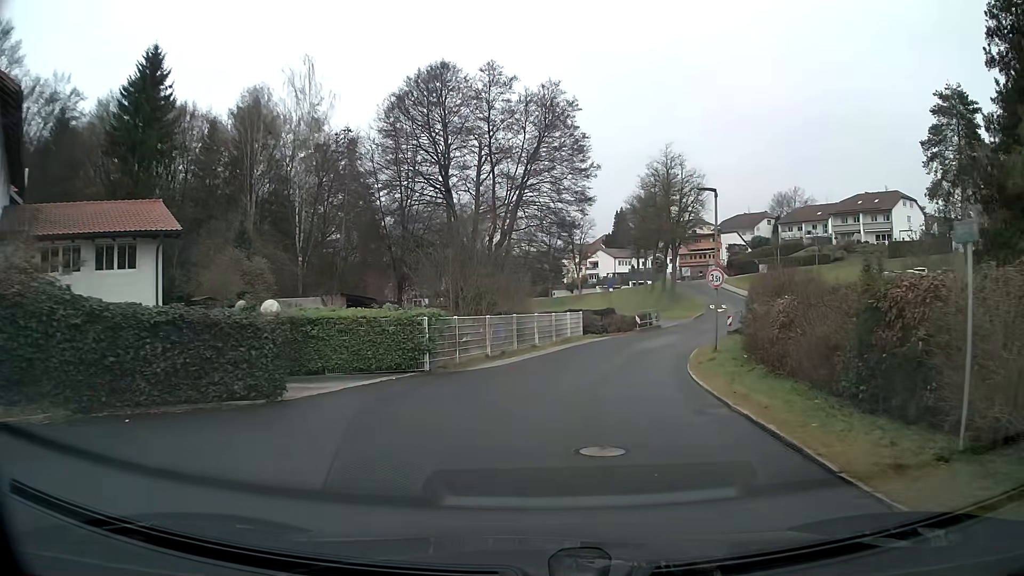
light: Day
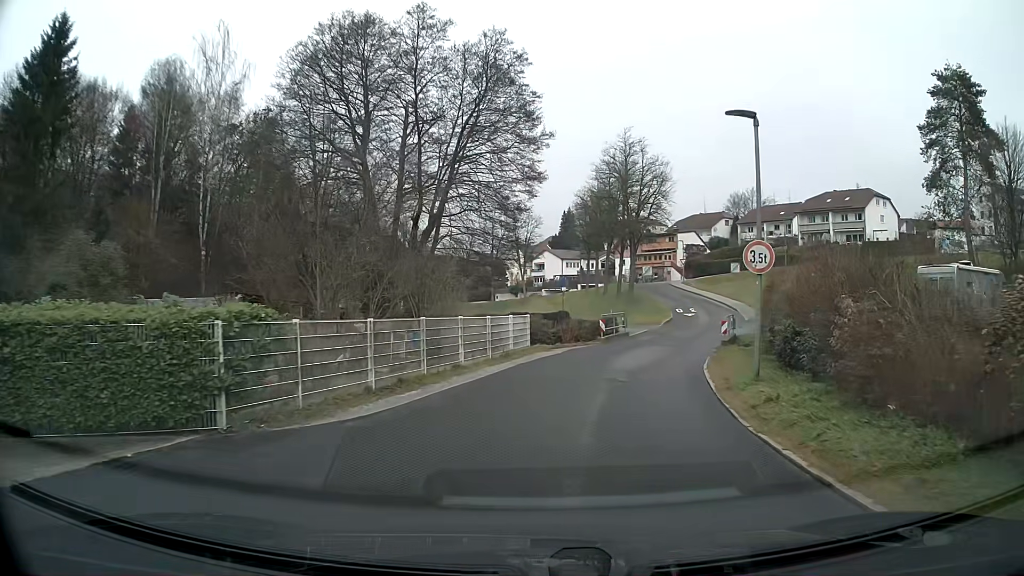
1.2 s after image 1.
(+0.4, +8.6) m; +5°
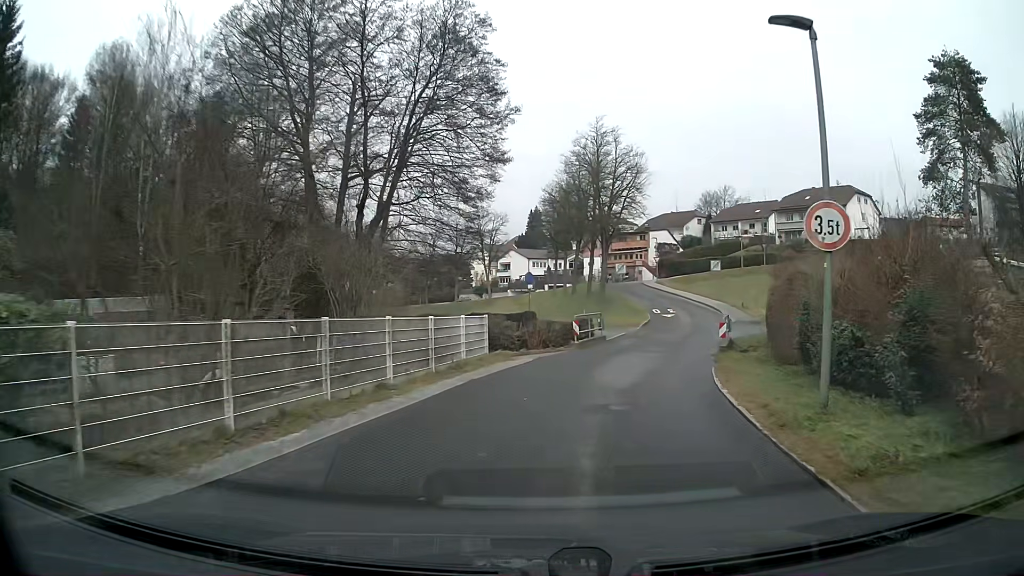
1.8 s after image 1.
(+0.1, +4.5) m; +3°
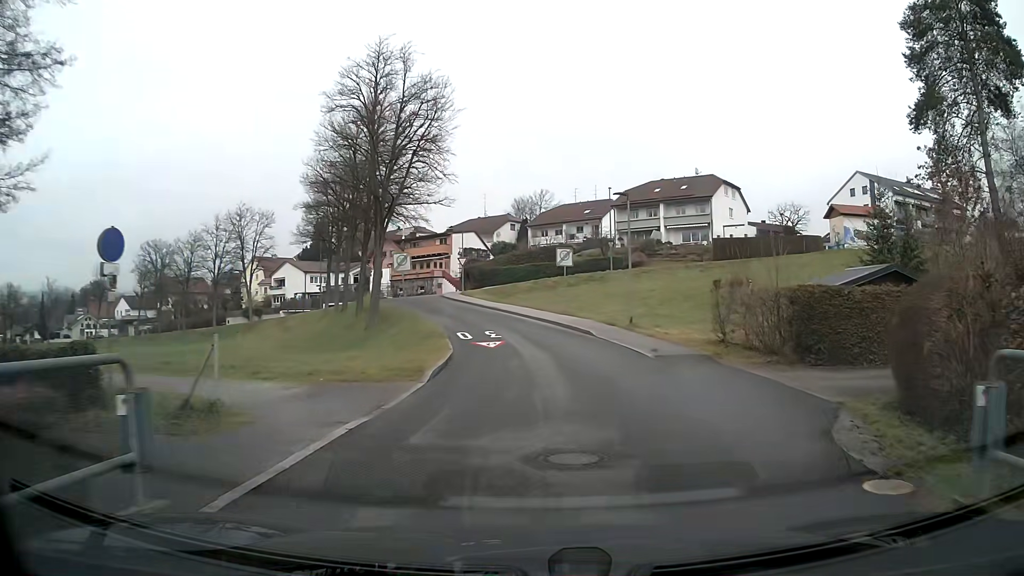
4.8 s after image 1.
(+3.3, +23.0) m; +15°
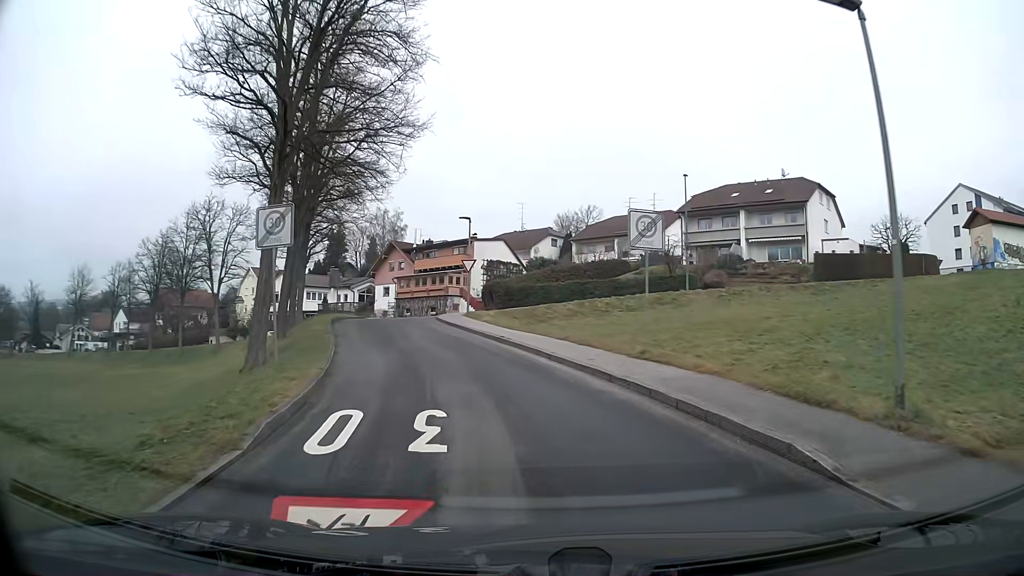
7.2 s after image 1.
(-0.4, +18.7) m; -6°
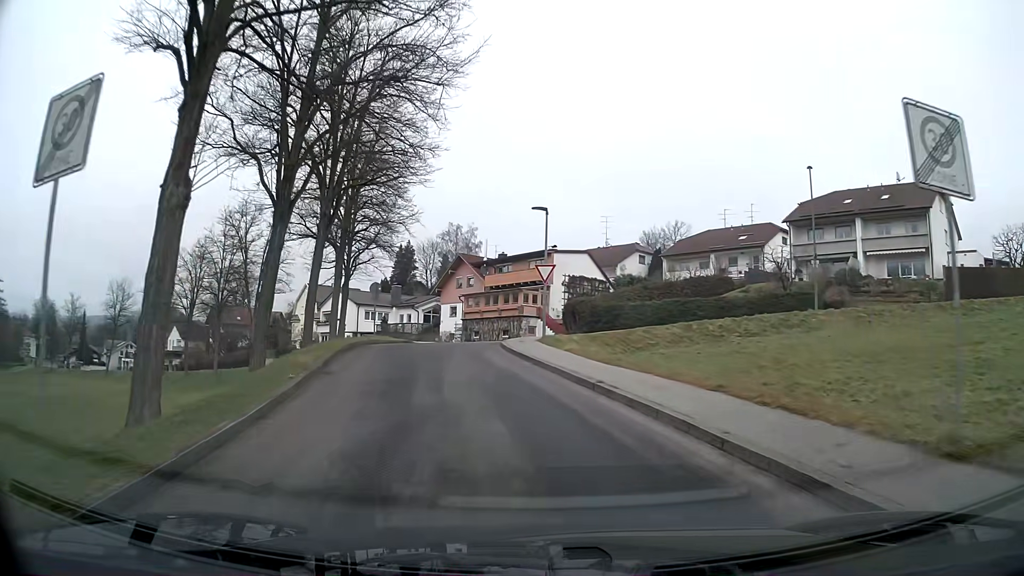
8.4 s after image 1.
(-0.5, +9.2) m; -7°
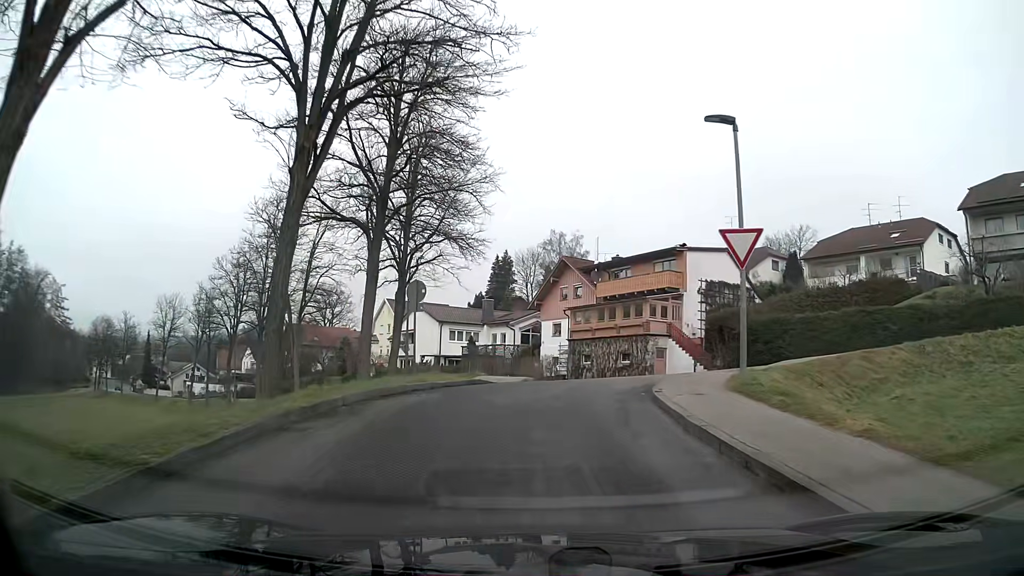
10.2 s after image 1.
(-1.1, +13.3) m; -8°
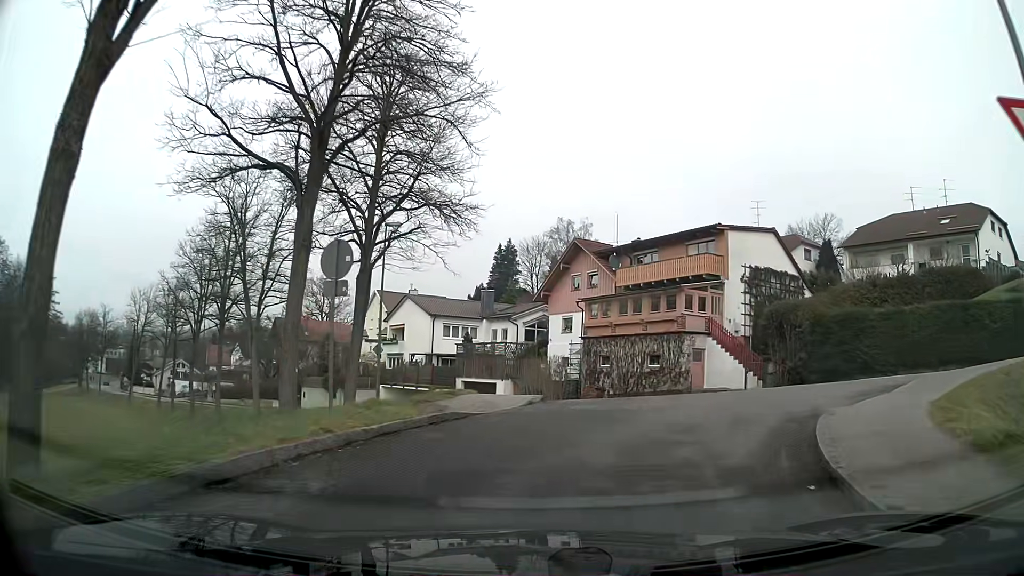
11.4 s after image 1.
(0.0, +7.8) m; +2°
